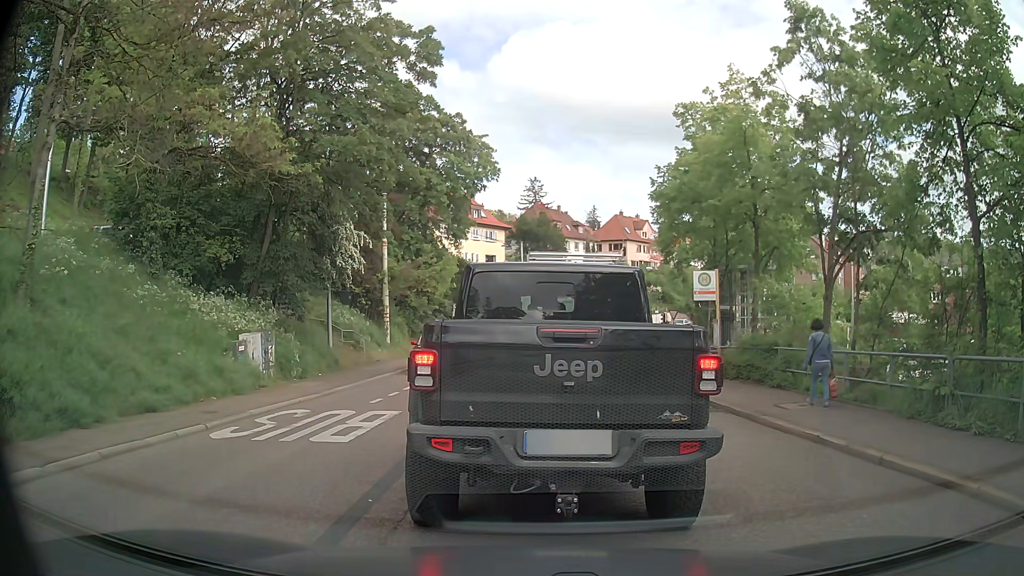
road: secondary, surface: asphalt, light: Day
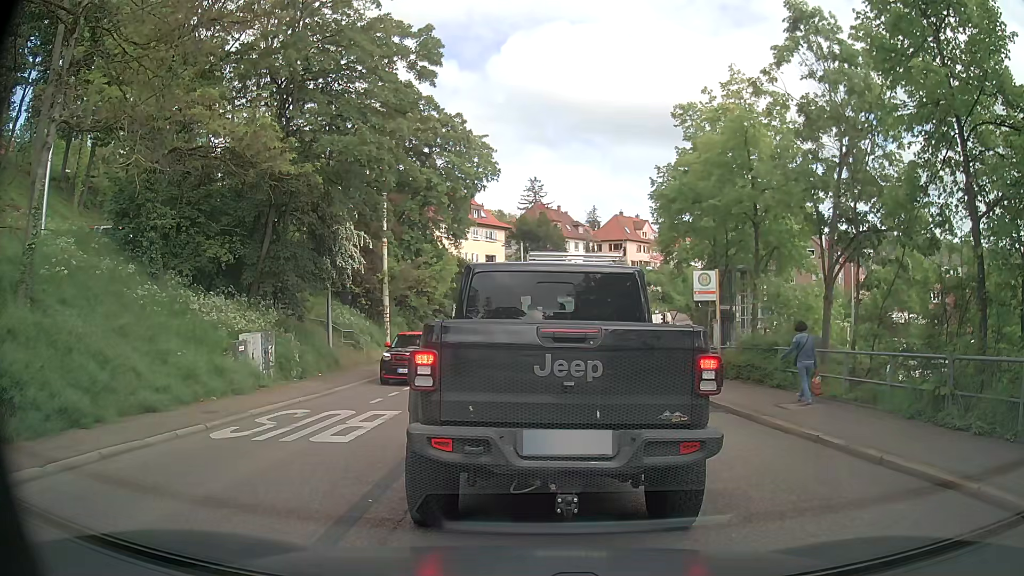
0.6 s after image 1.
(0.0, 0.0) m; 0°
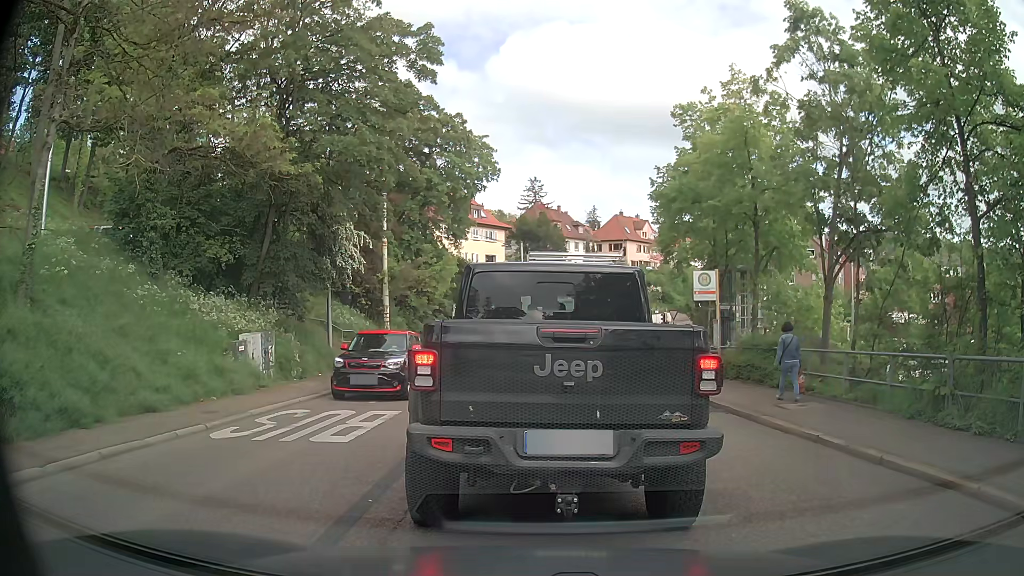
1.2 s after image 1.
(0.0, 0.0) m; 0°
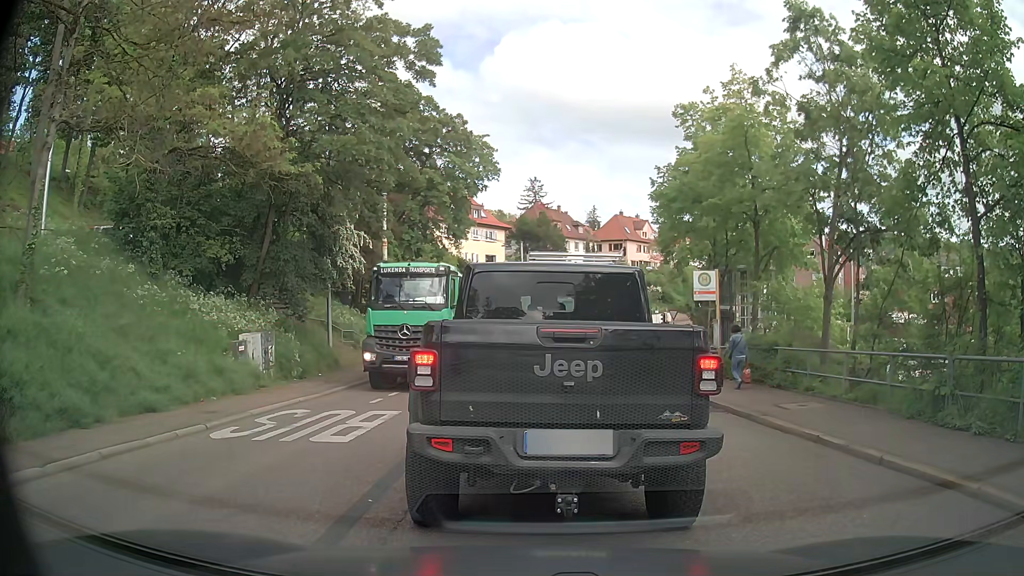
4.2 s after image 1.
(0.0, 0.0) m; 0°
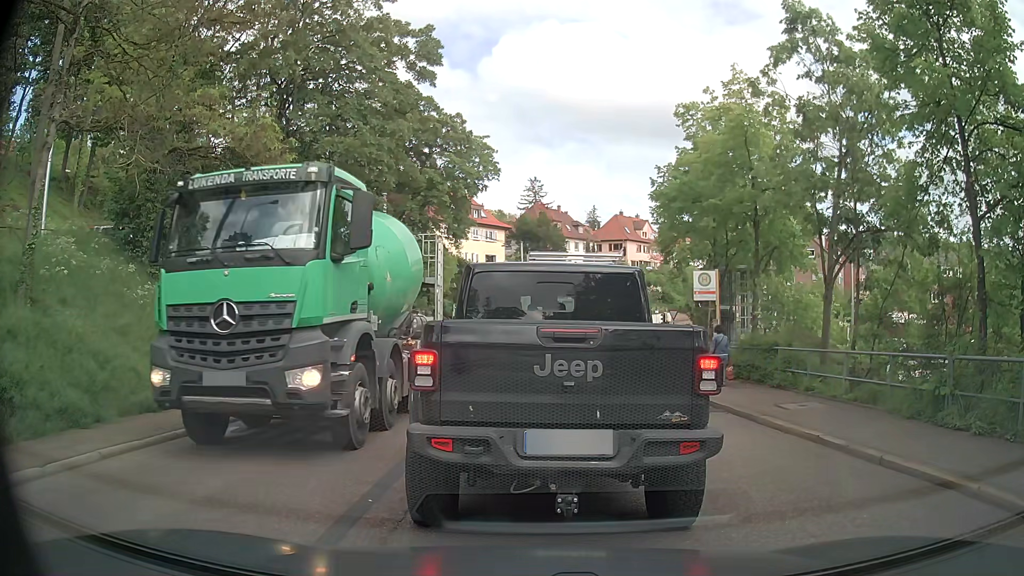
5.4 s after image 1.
(0.0, 0.0) m; 0°
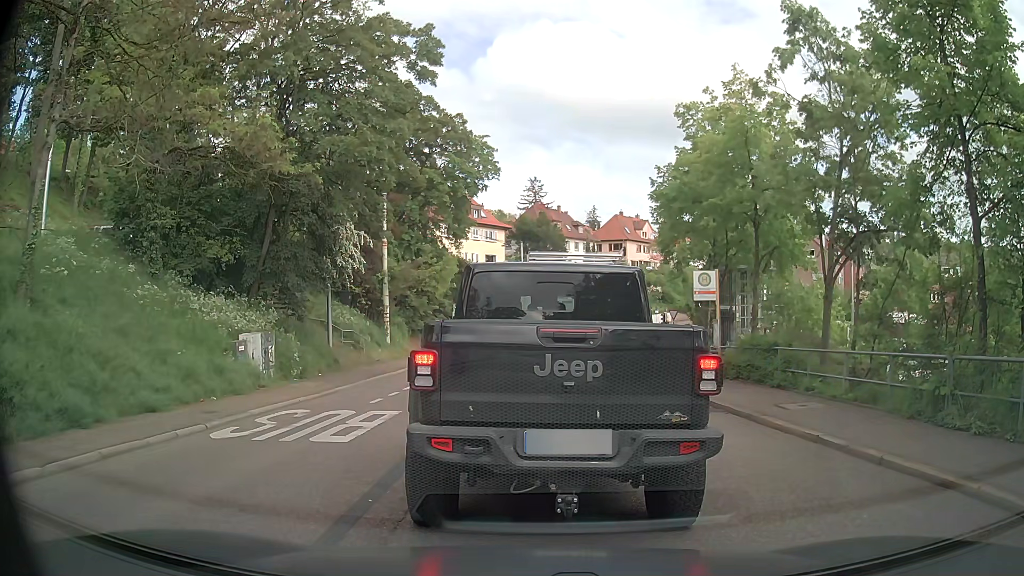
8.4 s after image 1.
(0.0, 0.0) m; 0°
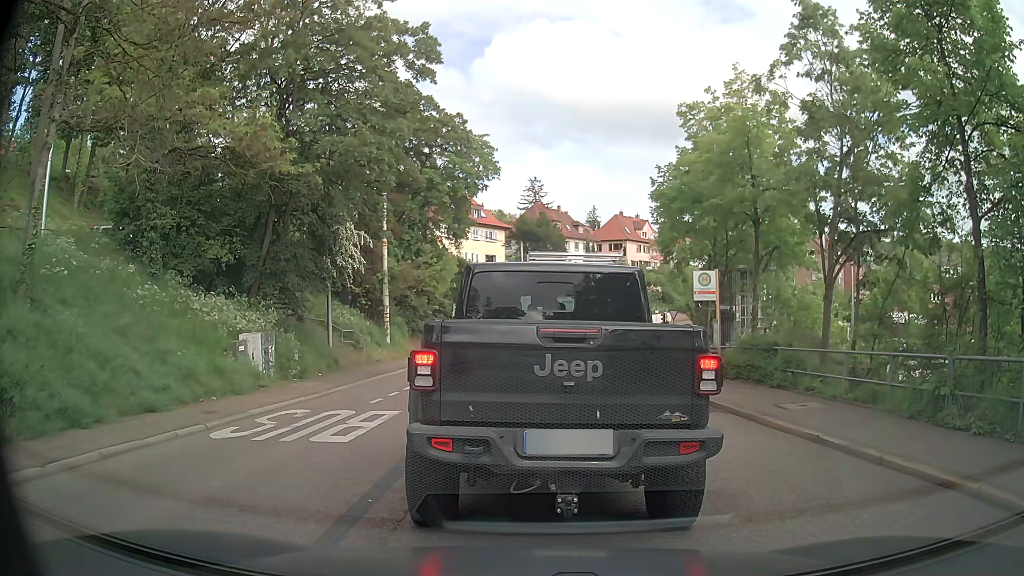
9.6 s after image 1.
(0.0, 0.0) m; 0°
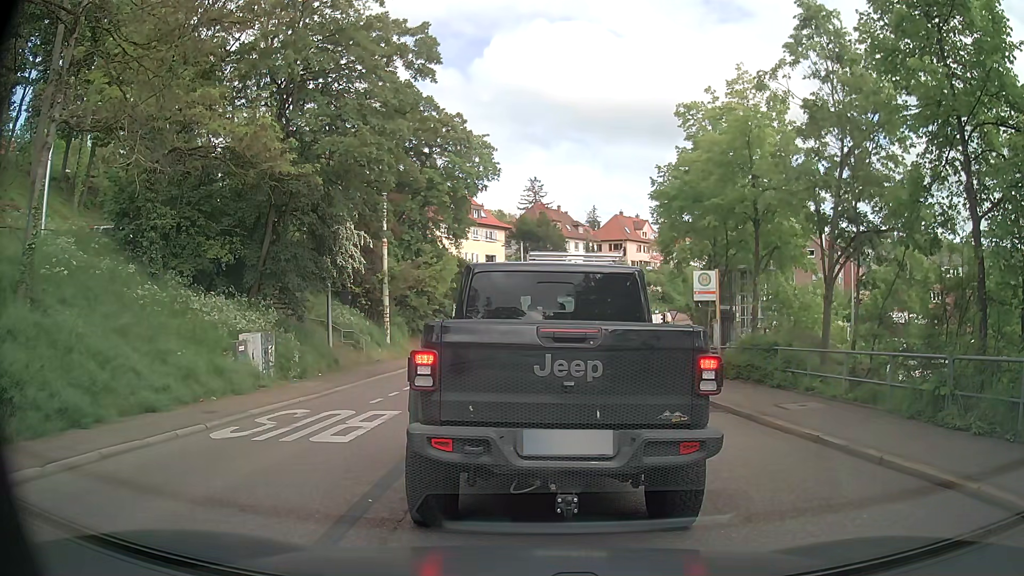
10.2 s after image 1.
(0.0, 0.0) m; 0°
(0, +10) (0, +20) (+1, +30) (+2, +40) (+5, +49) (+9, +59) (+13, +68) (+17, +77) (+23, +85) (+28, +94) m
